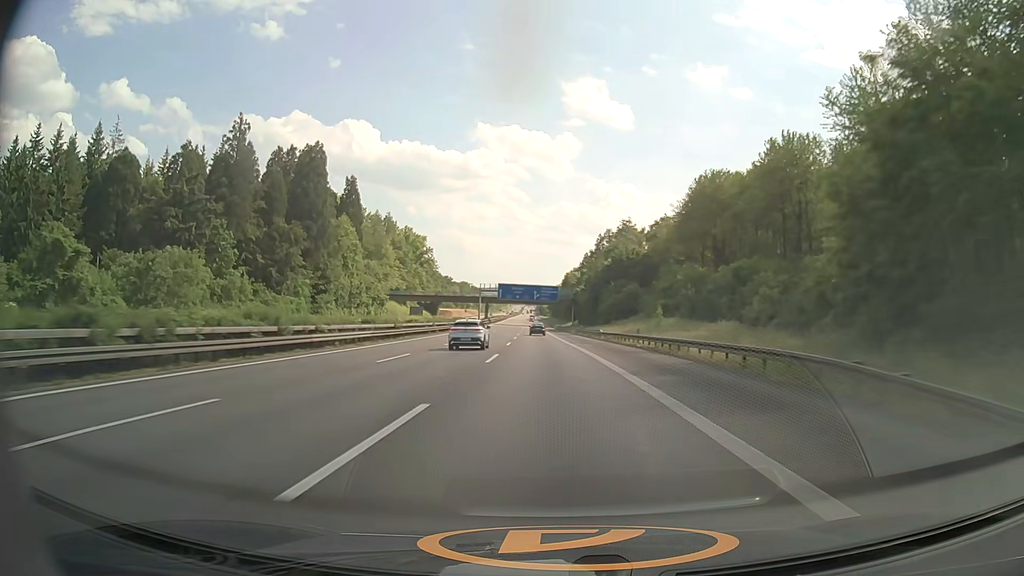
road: motorway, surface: asphalt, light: Day
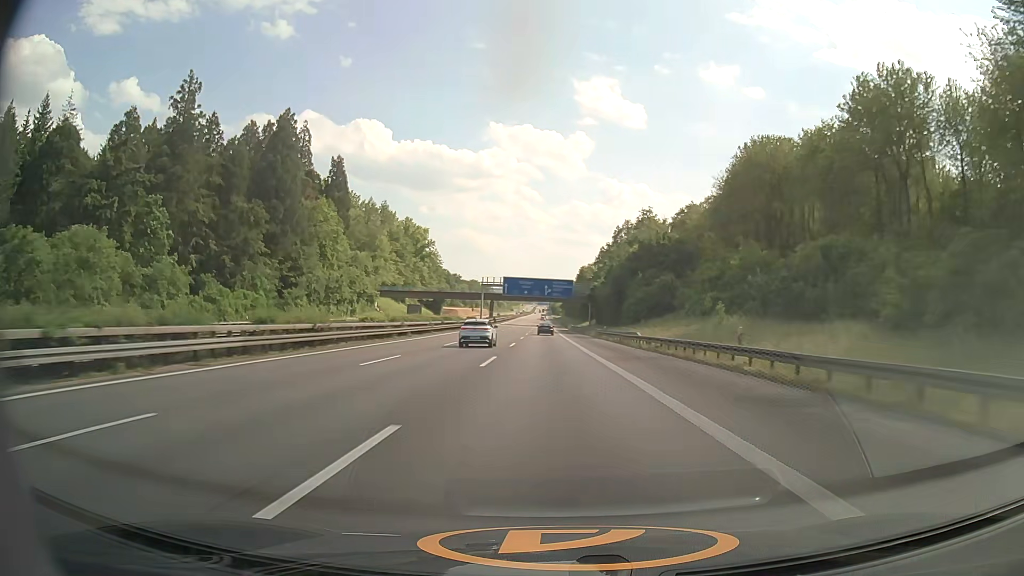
(-0.1, +20.3) m; -1°
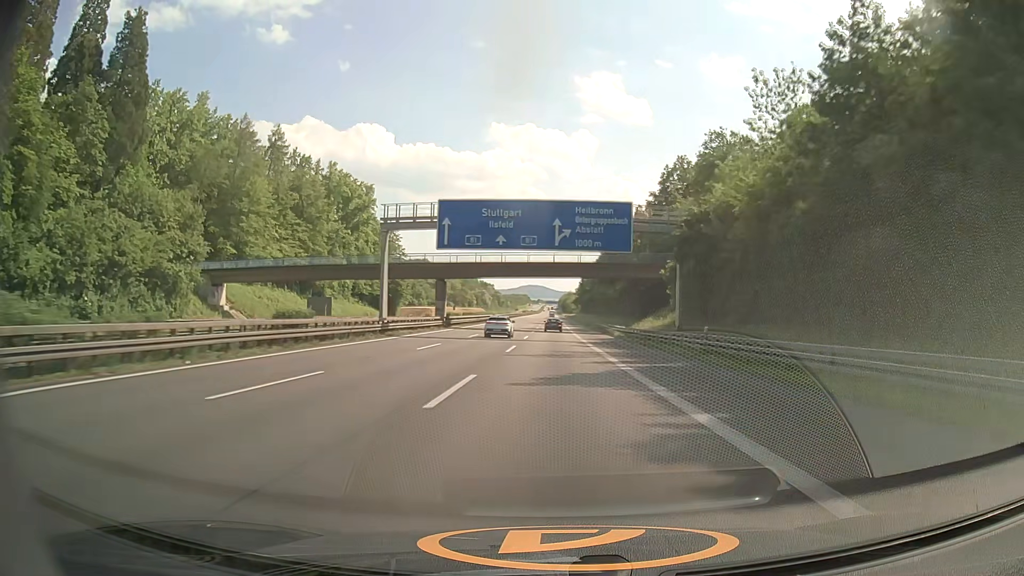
(-1.3, +81.9) m; -1°
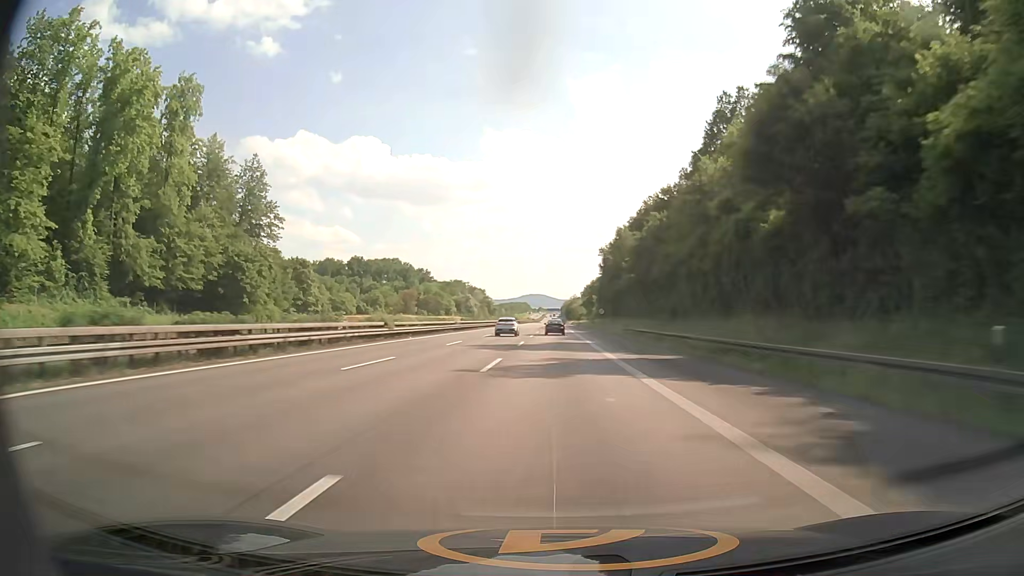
(0.0, +81.9) m; 0°
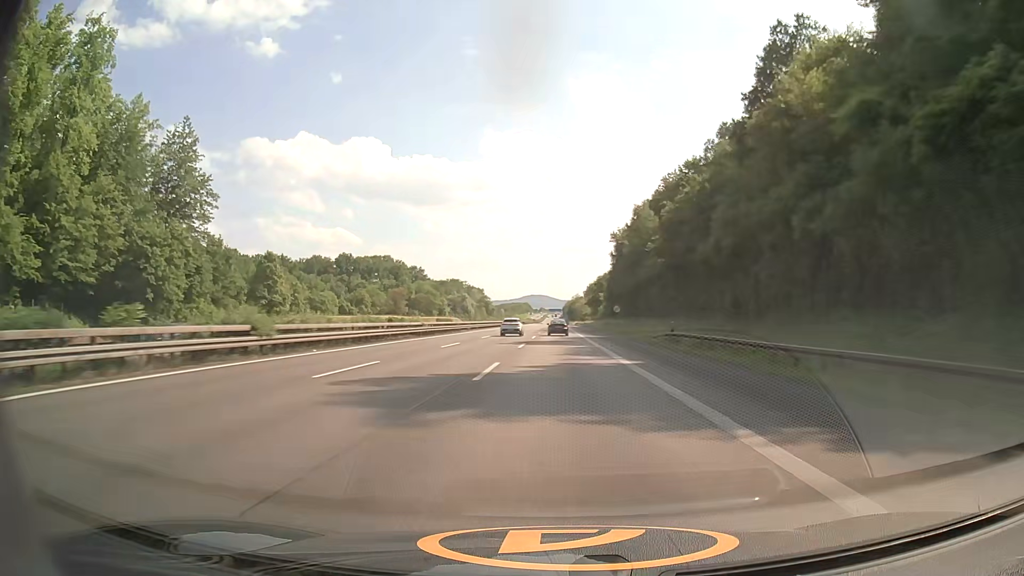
(-0.1, +20.5) m; 0°
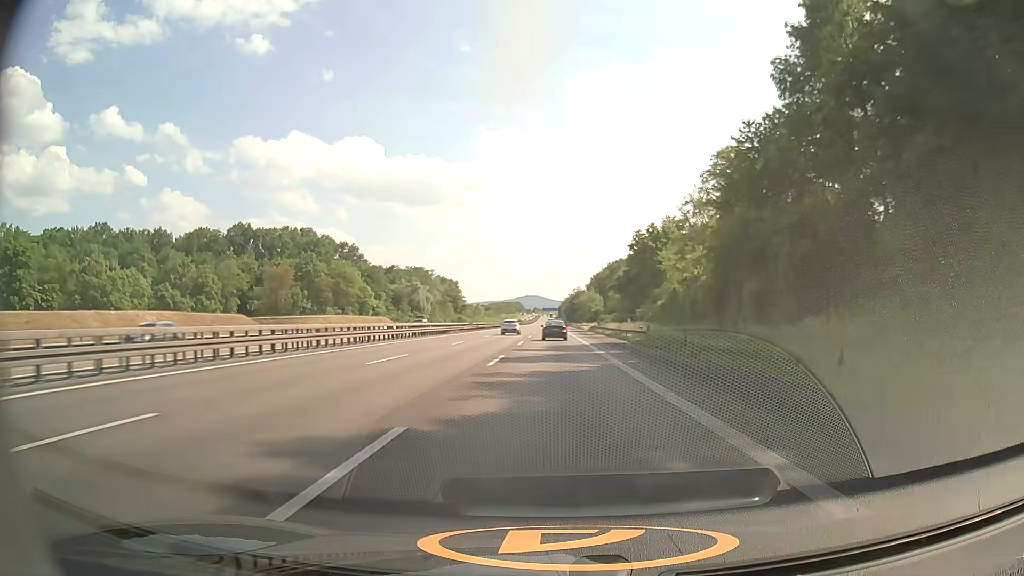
(+0.6, +101.7) m; 0°
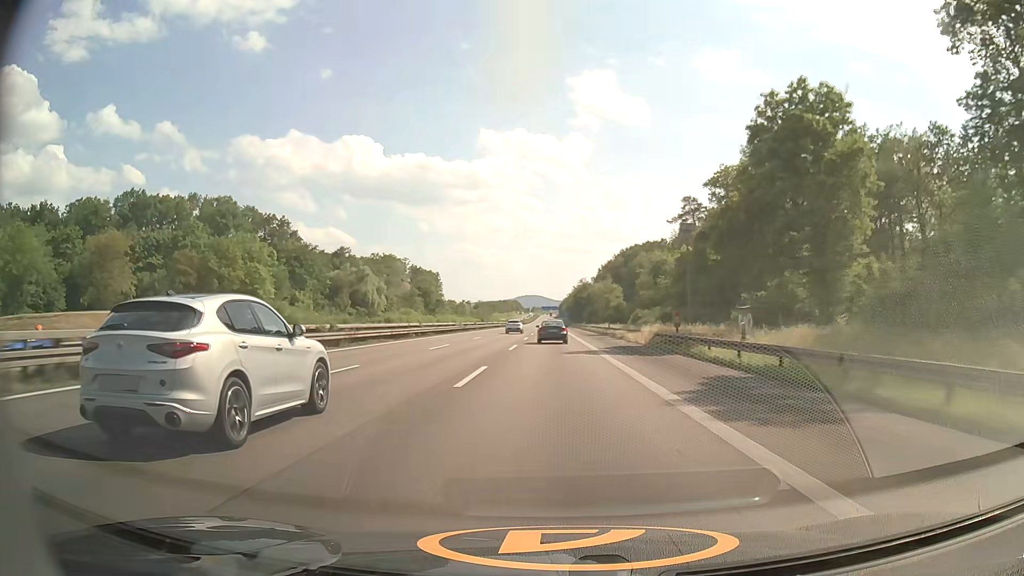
(-0.1, +60.3) m; 0°
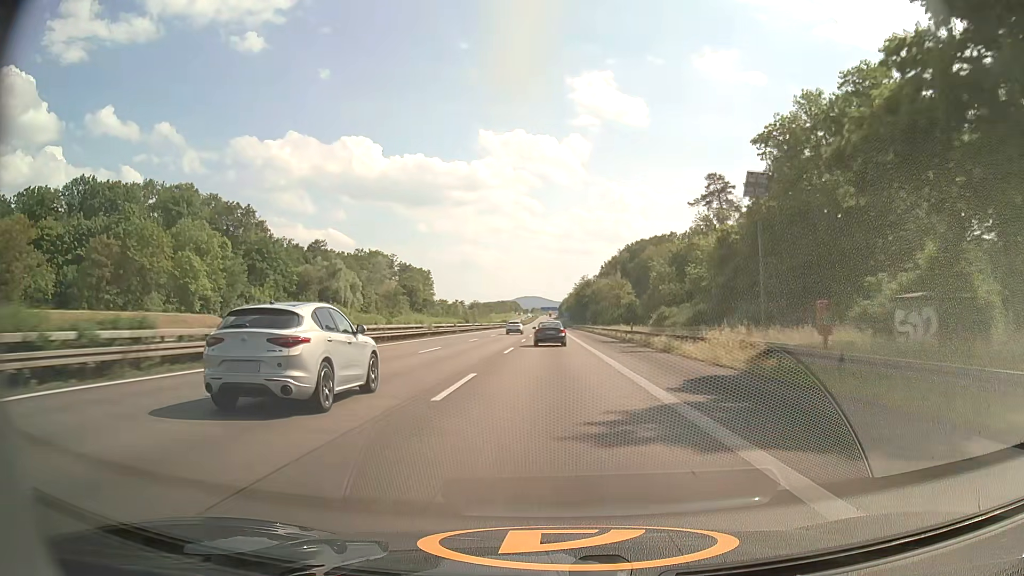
(0.0, +20.0) m; 0°
(0, +10) (0, +20) (0, +30) (0, +40) (0, +50) (0, +60) (0, +70) (0, +80) (0, +90) (0, +100) m
